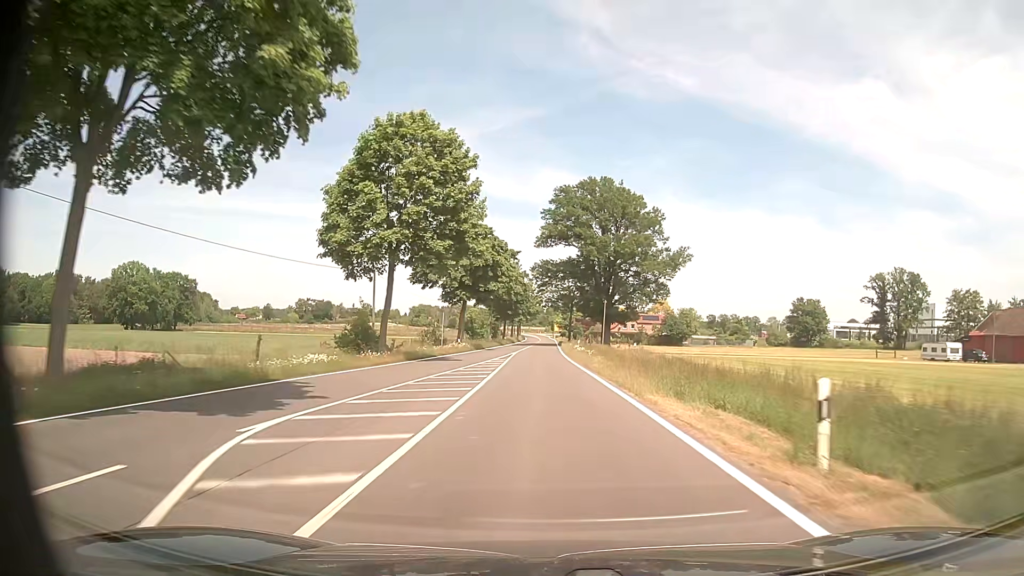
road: tertiary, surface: asphalt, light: Day
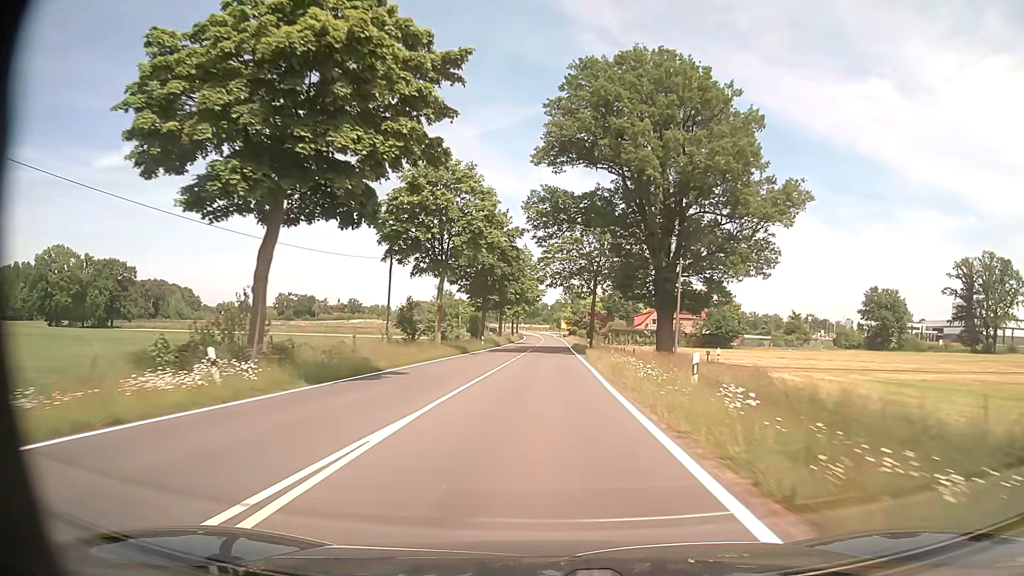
(-0.1, +43.9) m; 0°
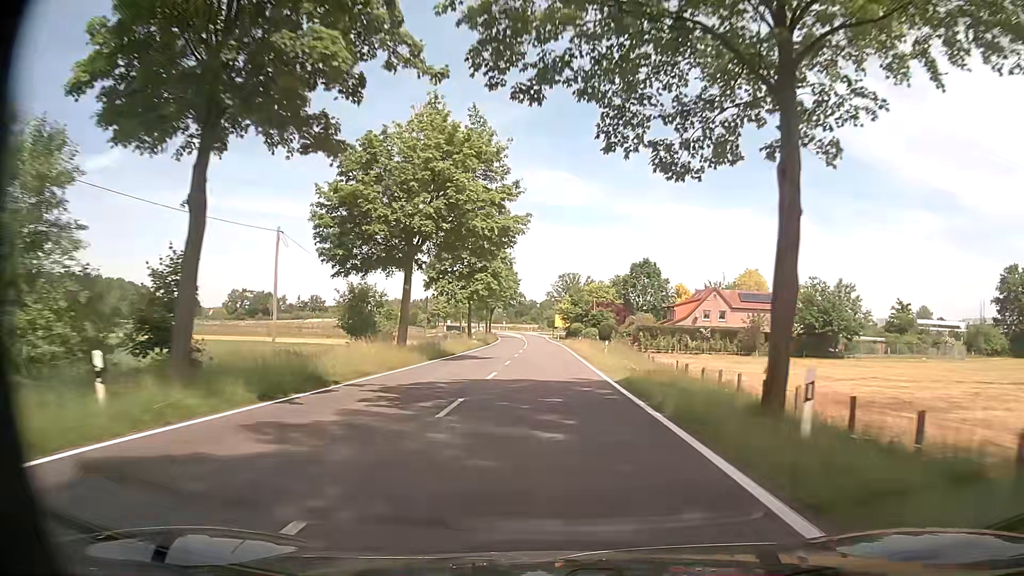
(+0.3, +54.9) m; +1°
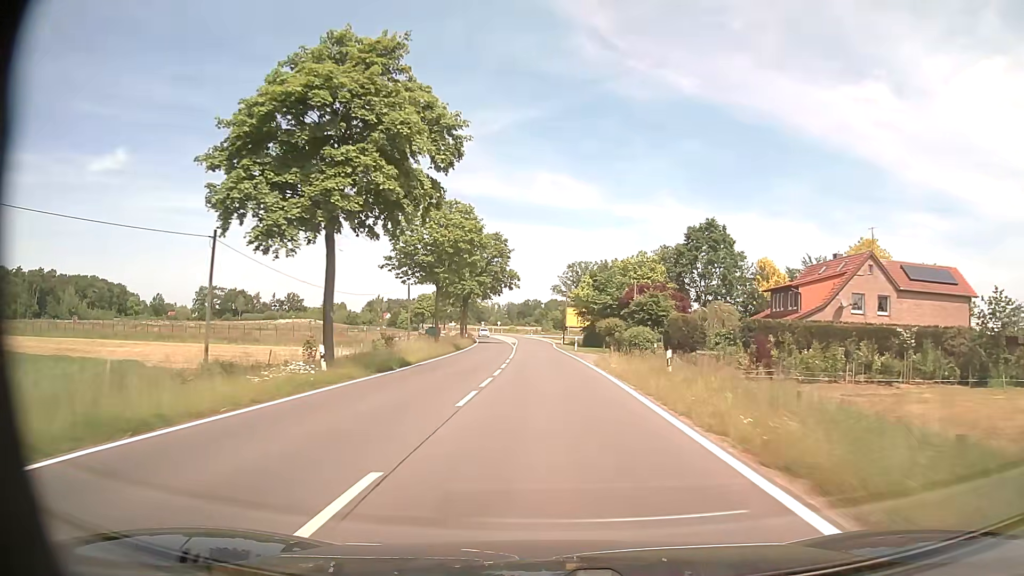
(-0.1, +43.9) m; 0°
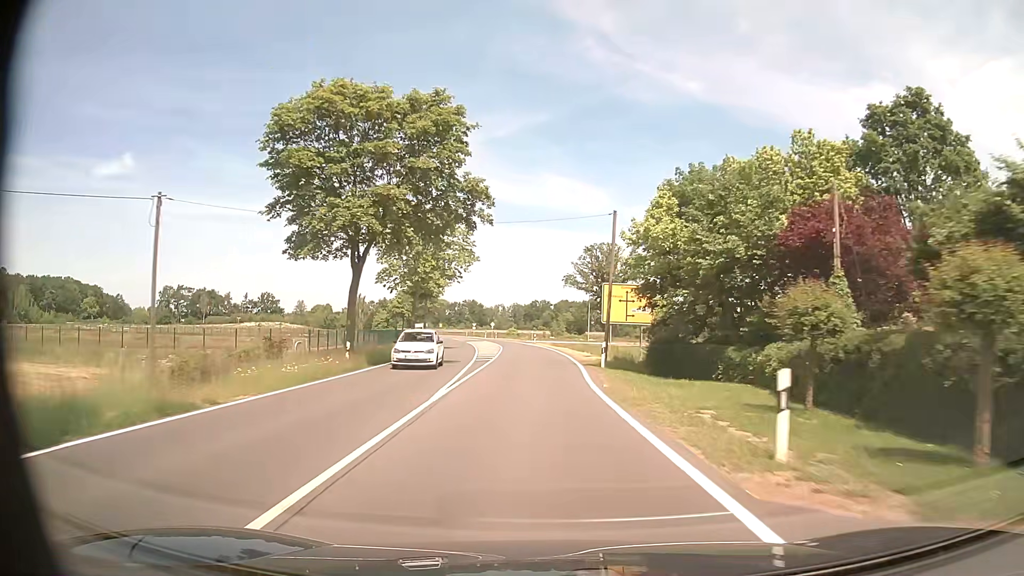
(-0.1, +43.7) m; -1°
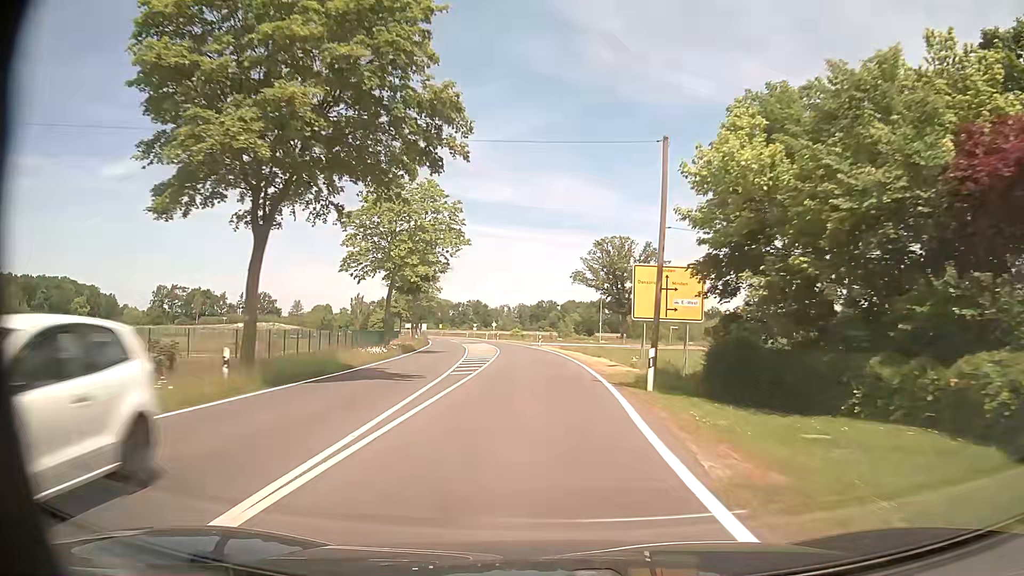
(-0.1, +10.9) m; -1°
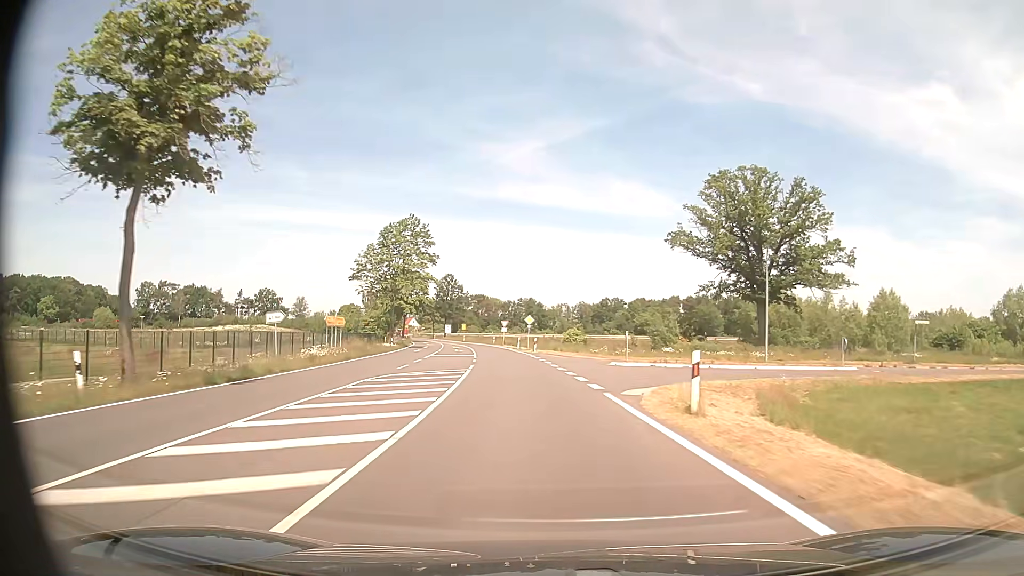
(-1.9, +54.4) m; -5°
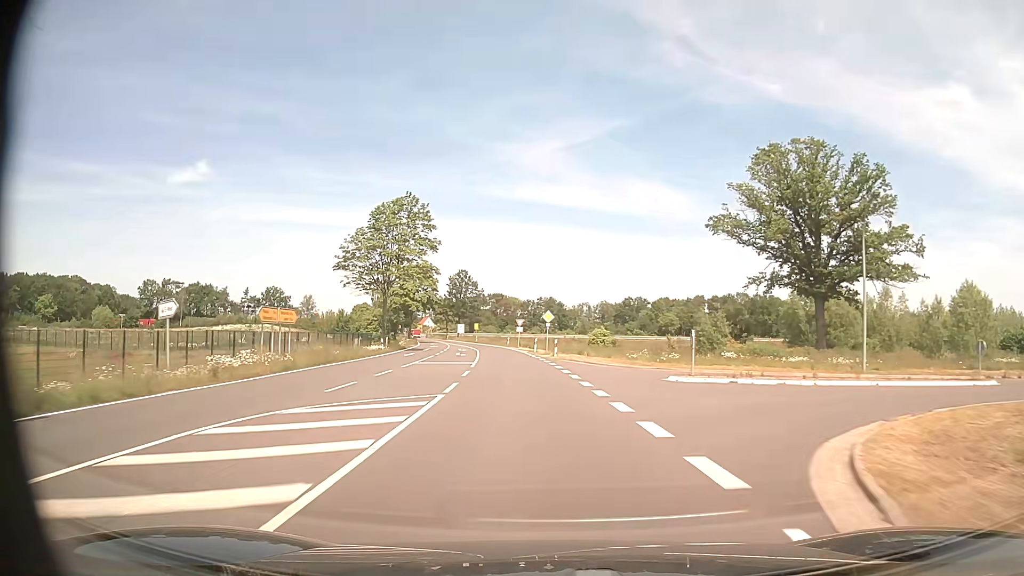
(-0.2, +10.9) m; -2°
(0, +10) (0, +20) (-1, +30) (-2, +40) (-3, +50) (-5, +60) (-6, +70) (-8, +79) (-10, +89) (-12, +99) m
